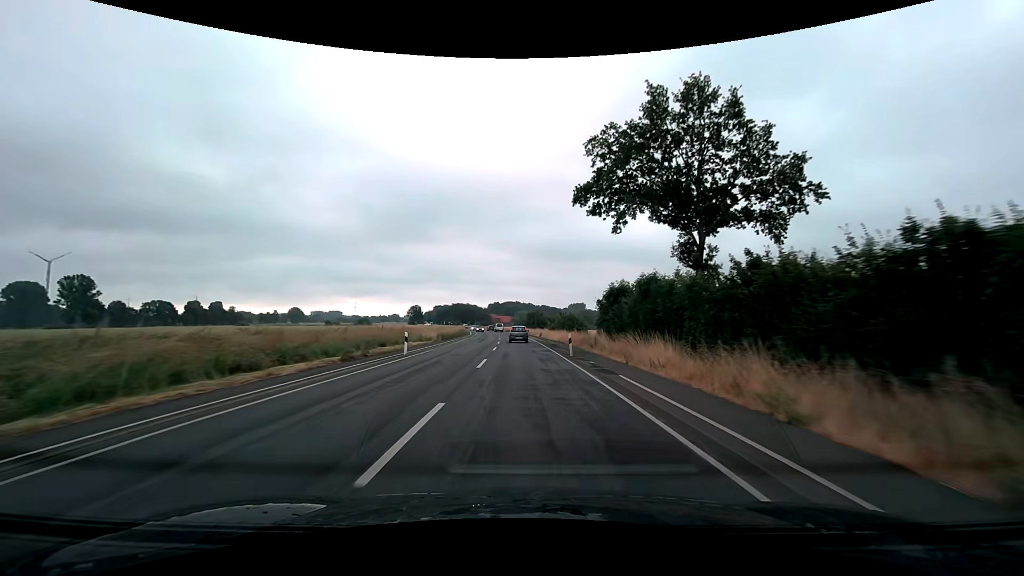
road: secondary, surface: asphalt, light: Day
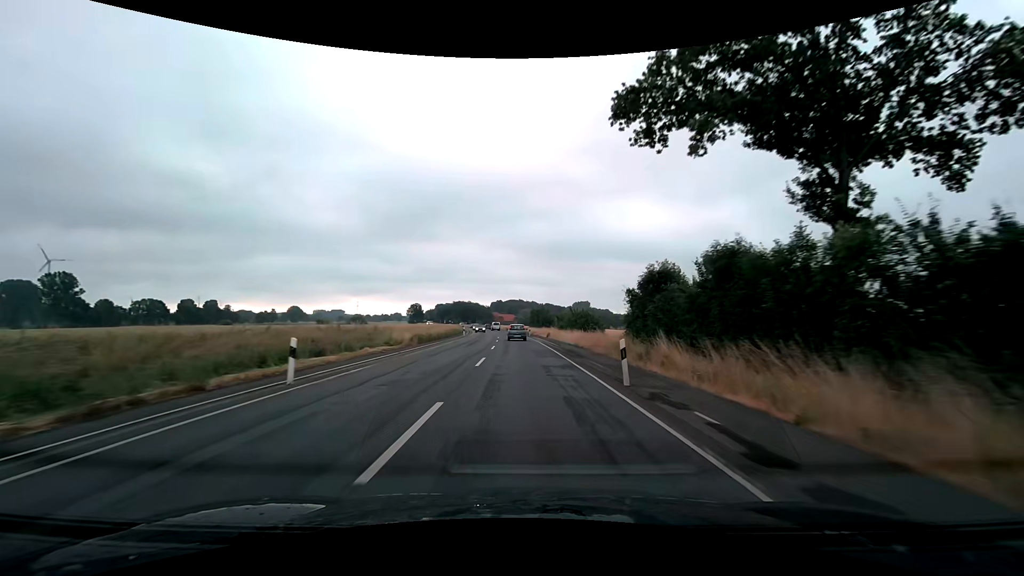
(0.0, +12.0) m; 0°
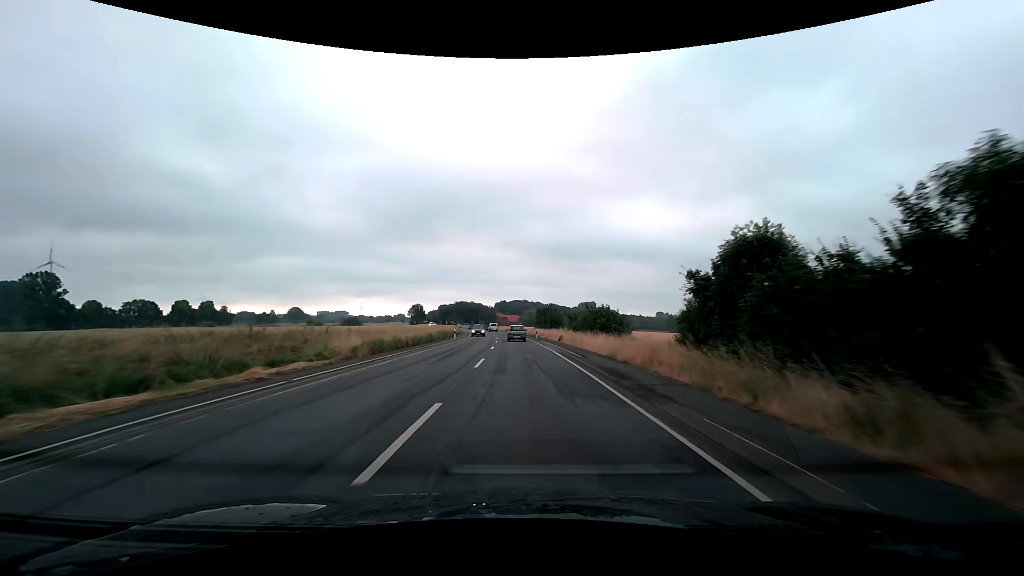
(0.0, +12.1) m; 0°
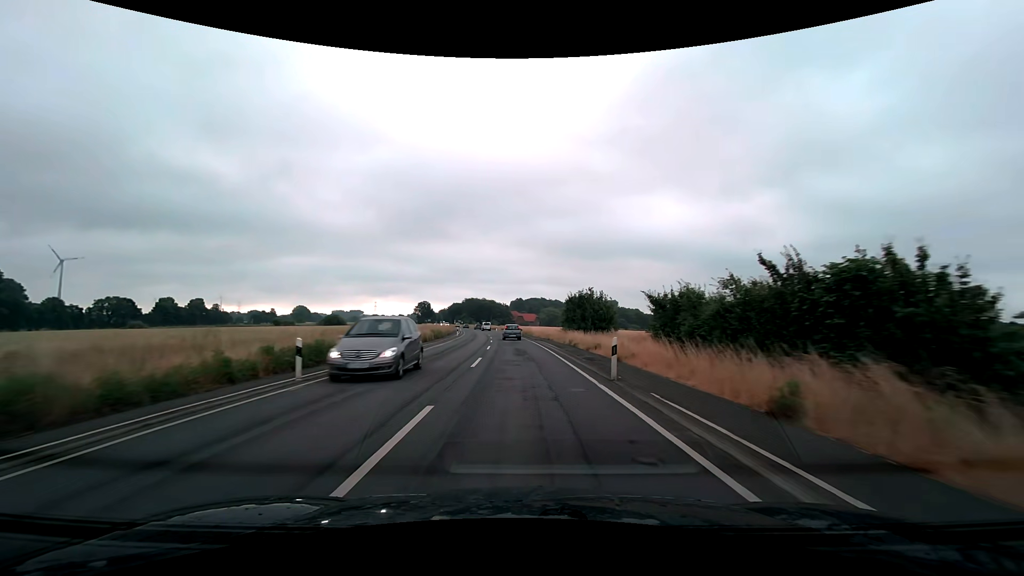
(-0.6, +36.7) m; -2°
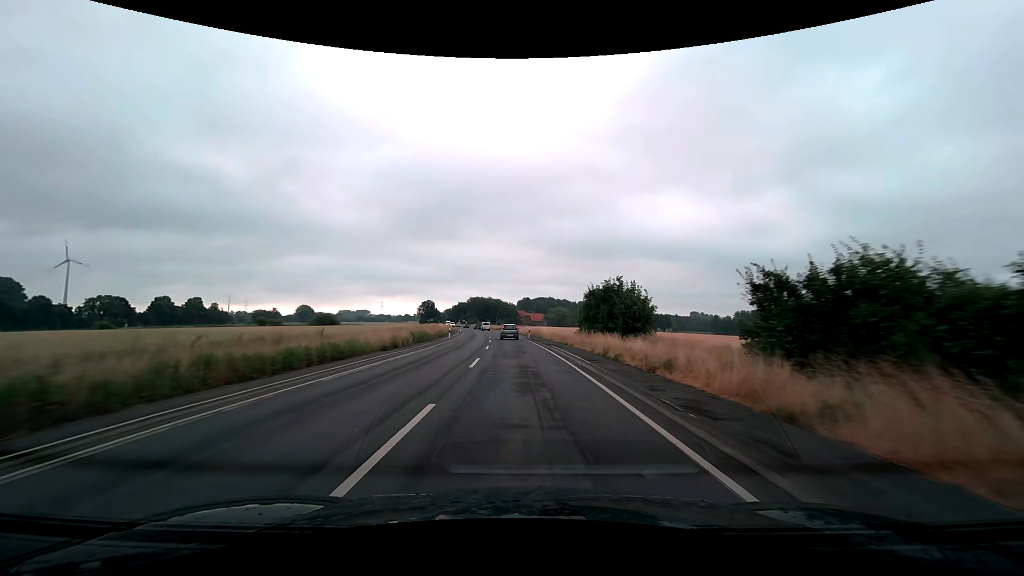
(-0.1, +12.3) m; -1°
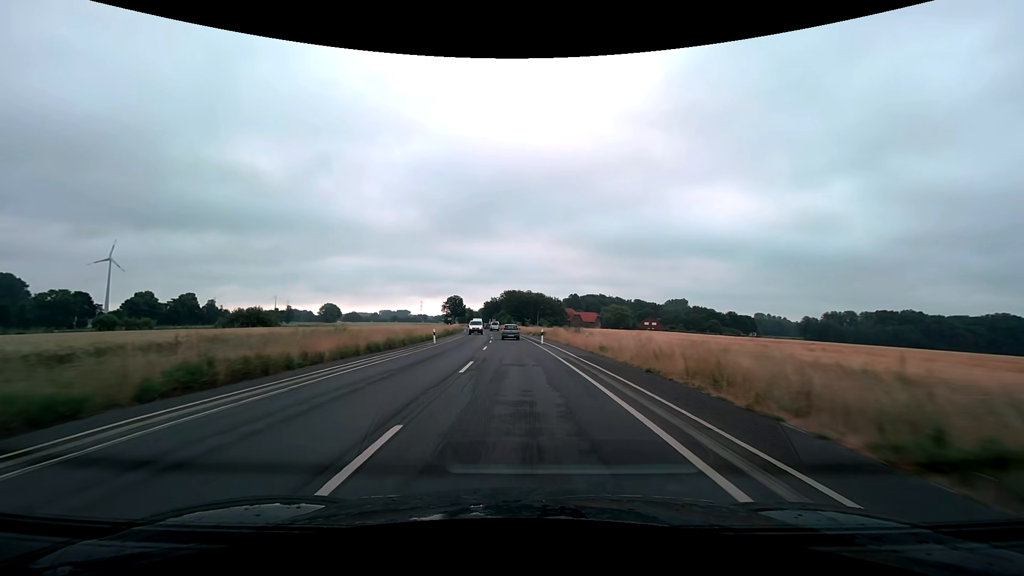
(-2.6, +61.9) m; -5°
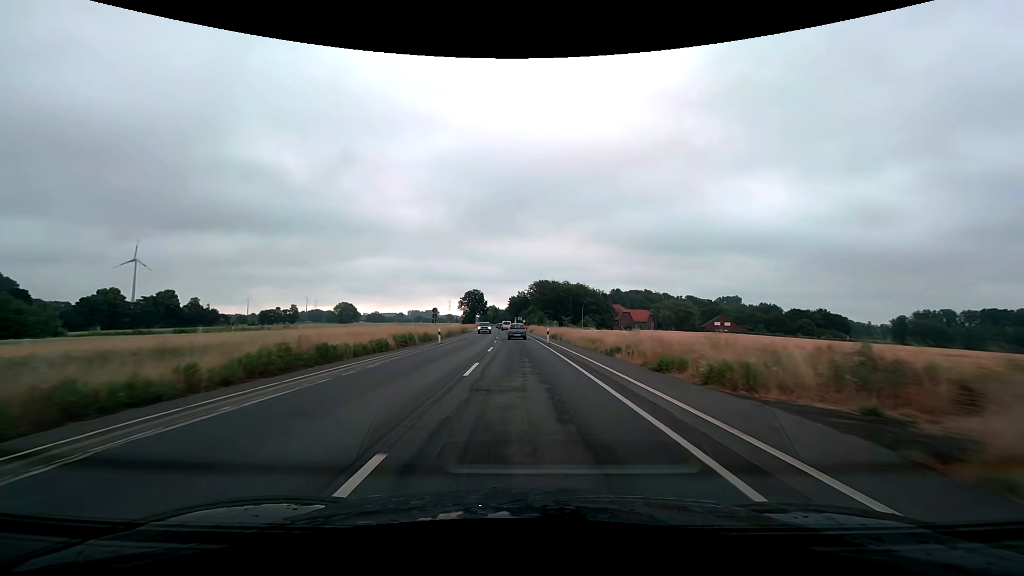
(-1.7, +49.9) m; -4°
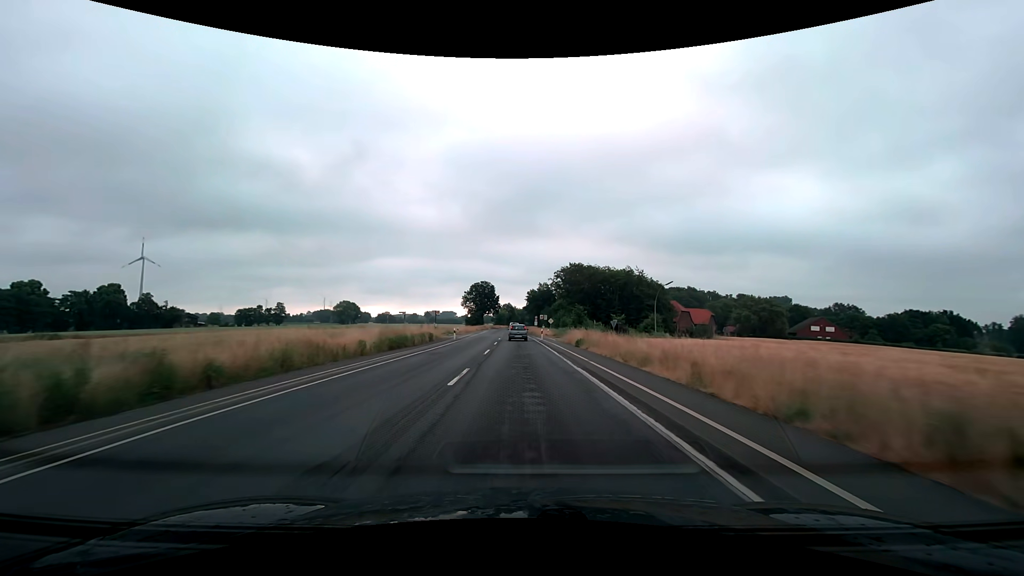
(-1.0, +49.9) m; -2°
(0, +10) (0, +20) (0, +30) (-1, +40) (-1, +50) (-1, +60) (-1, +70) (-2, +80) (-2, +90) (-2, +100) m
